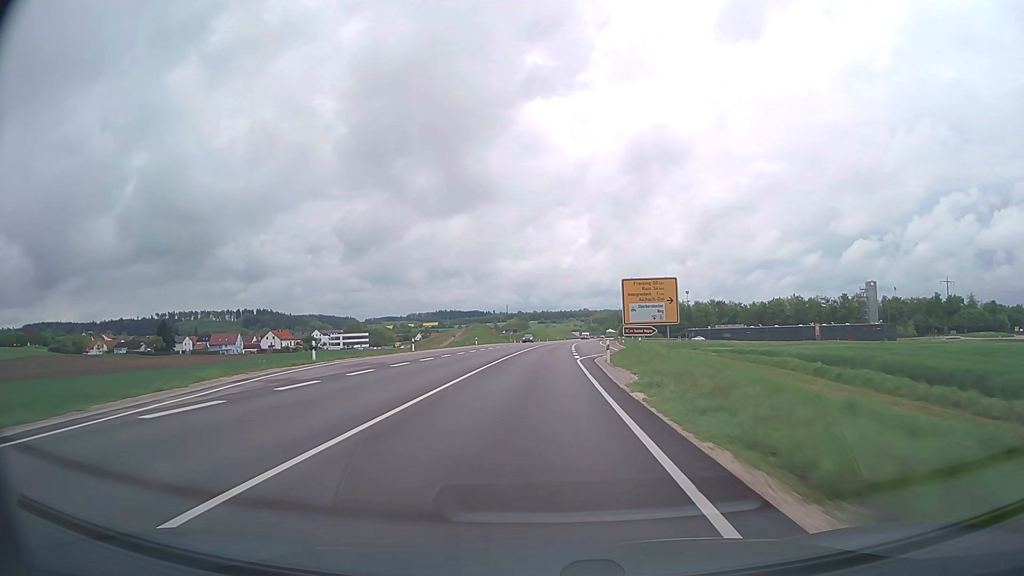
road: trunk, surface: asphalt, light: Day
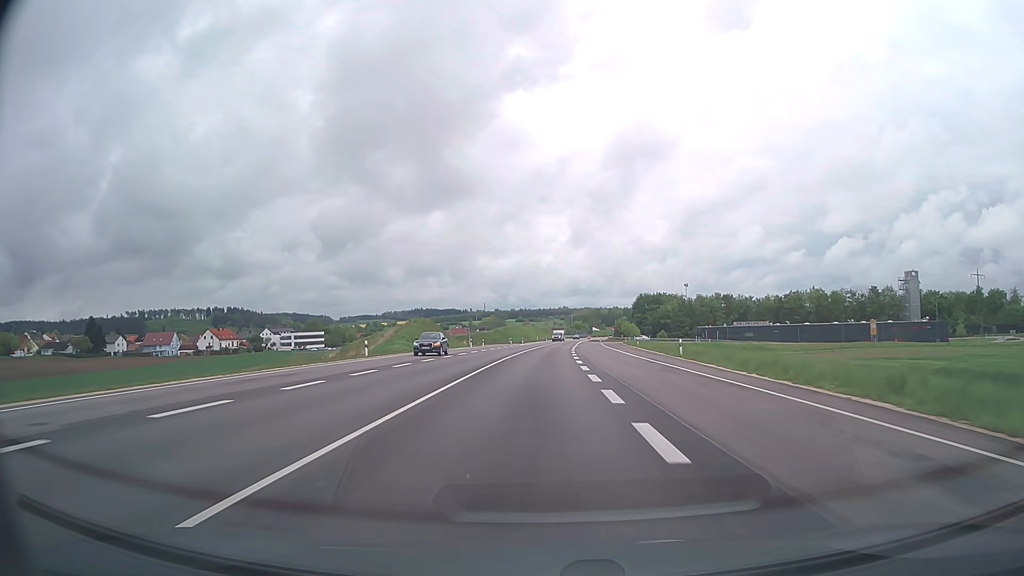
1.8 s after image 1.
(+0.7, +47.6) m; +2°
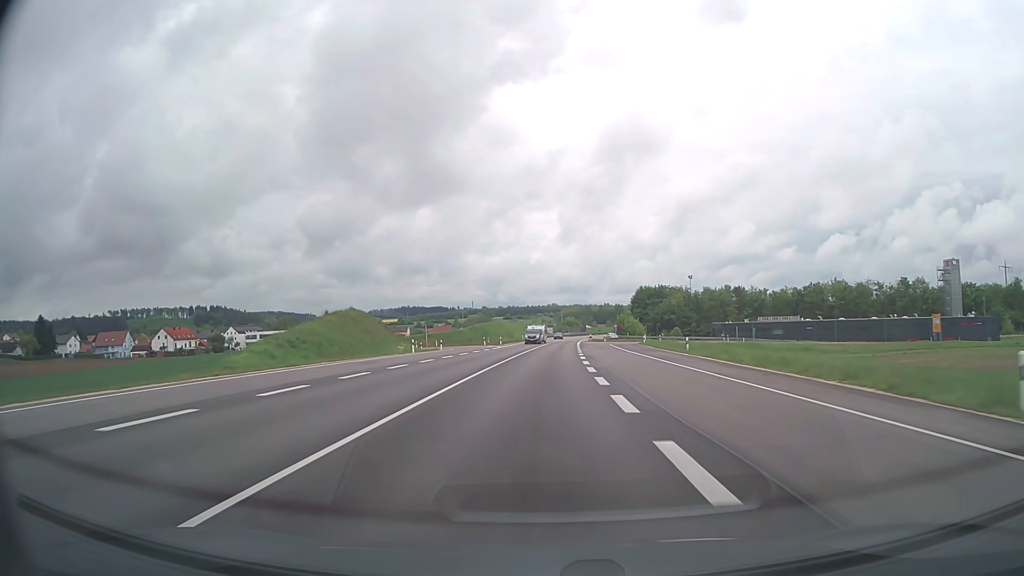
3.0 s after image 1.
(+0.2, +31.7) m; +1°
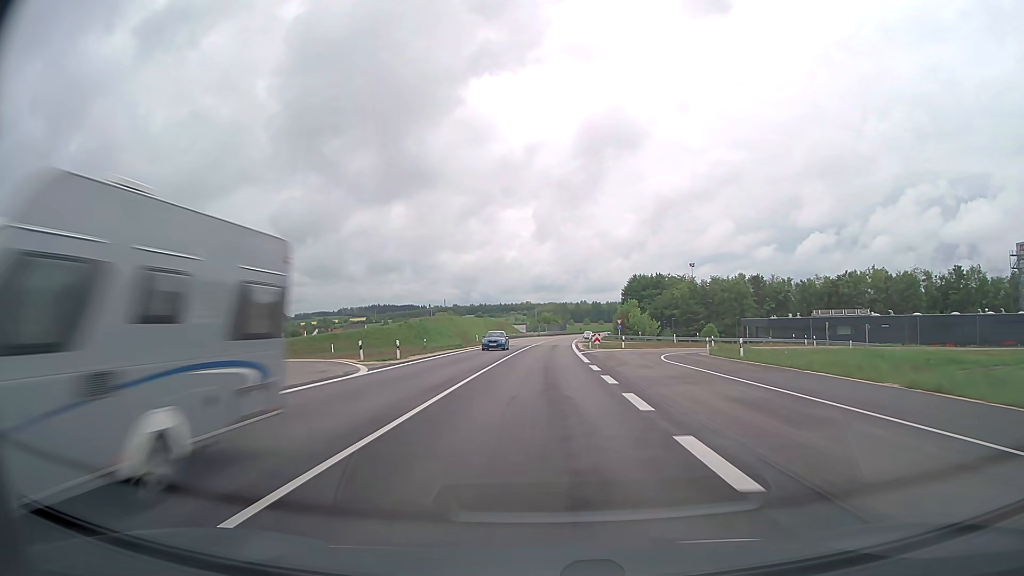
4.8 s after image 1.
(+0.8, +47.6) m; +2°
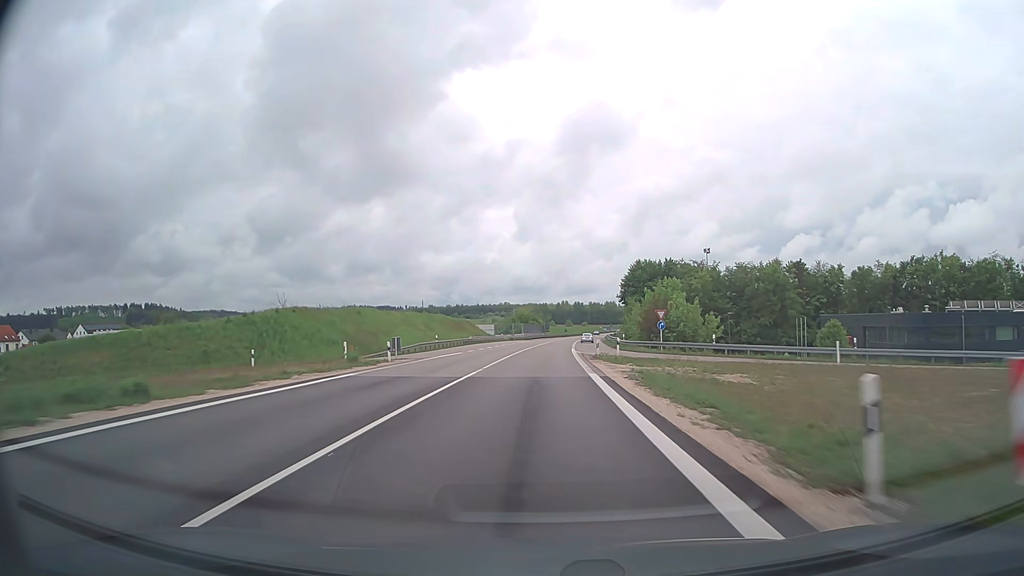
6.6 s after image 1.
(+0.8, +47.6) m; +2°
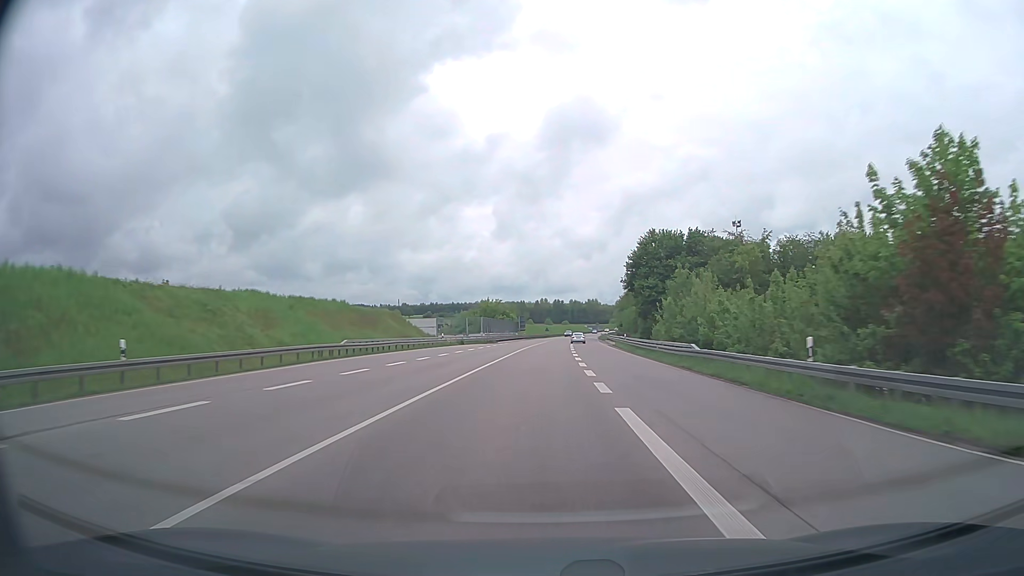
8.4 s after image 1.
(+0.8, +47.5) m; +2°
(0, +10) (0, +20) (0, +30) (+1, +40) (+1, +50) (+1, +60) (+2, +70) (+2, +80) (+3, +90) (+3, +100) m
